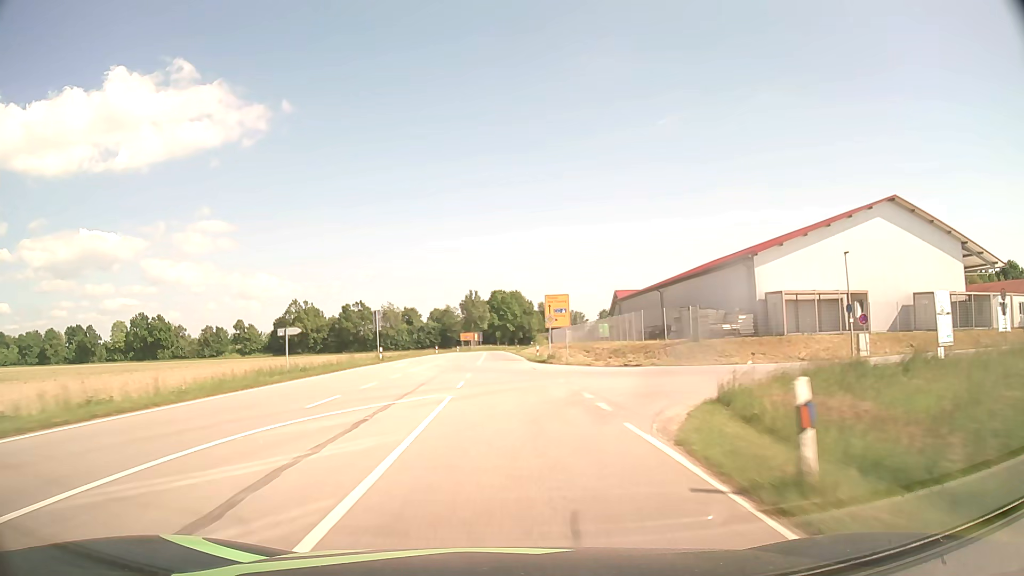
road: tertiary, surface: asphalt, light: Day
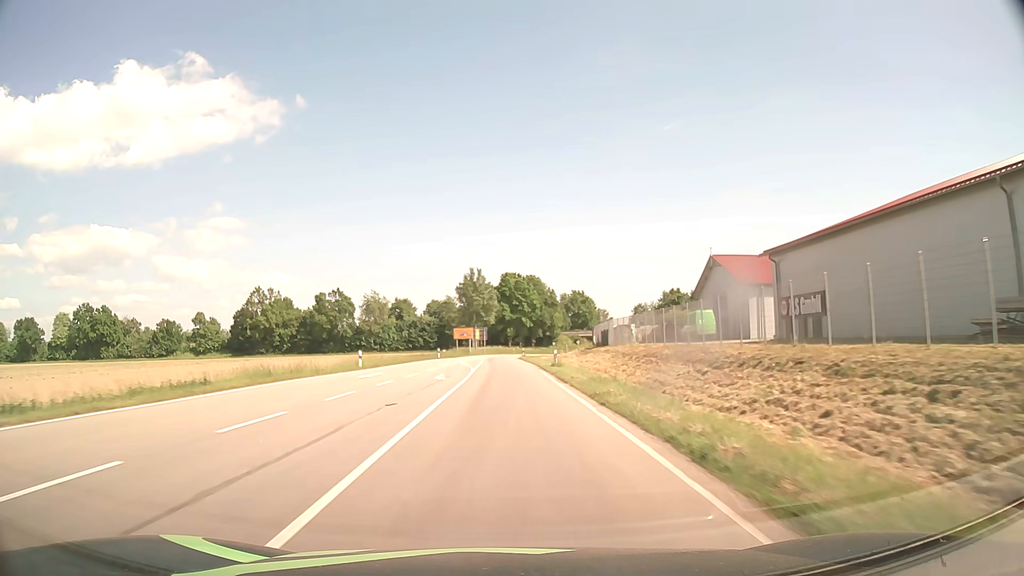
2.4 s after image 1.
(-0.4, +51.4) m; -1°
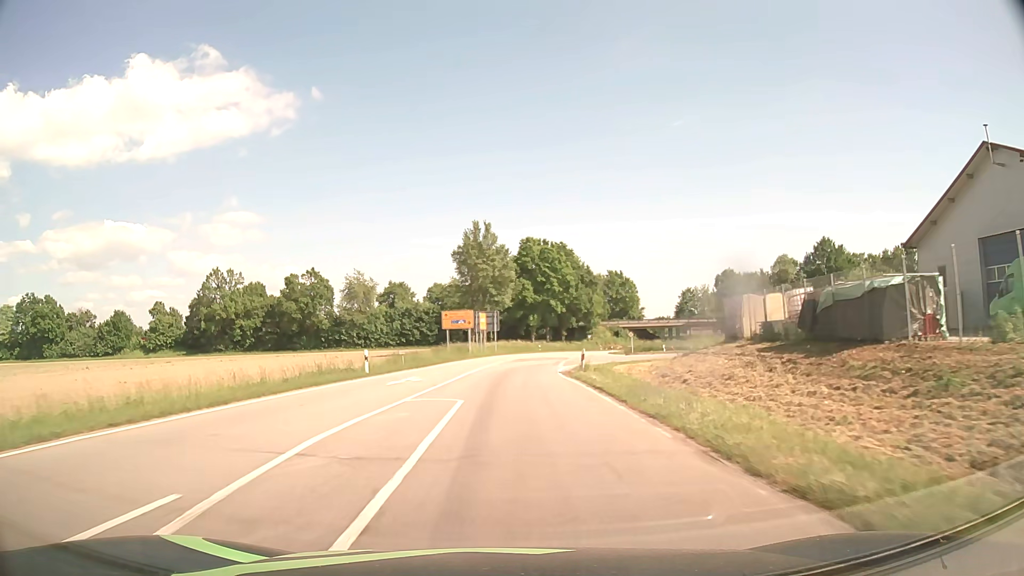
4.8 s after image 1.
(-0.6, +42.4) m; -1°
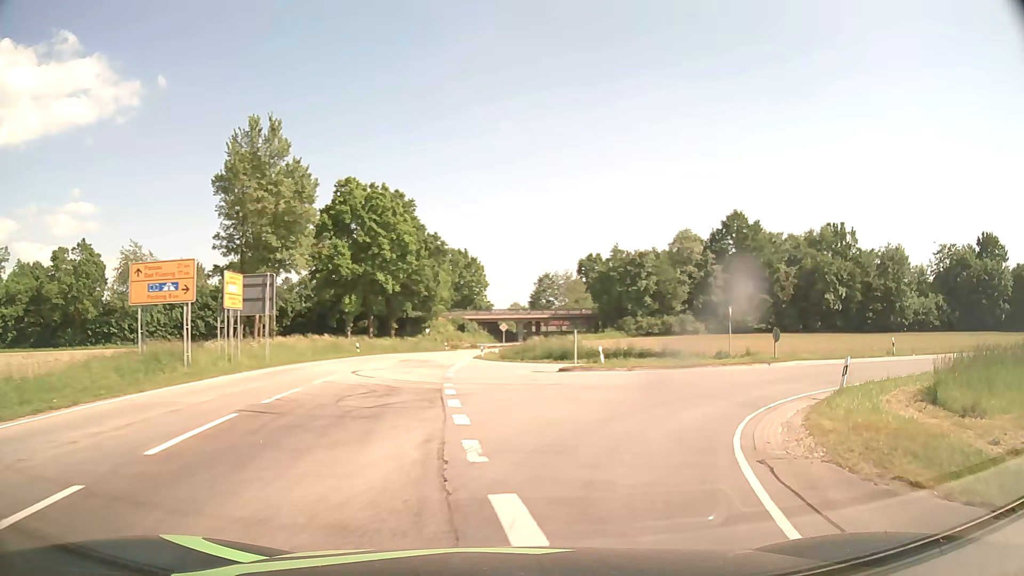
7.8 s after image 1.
(+1.4, +36.7) m; +13°
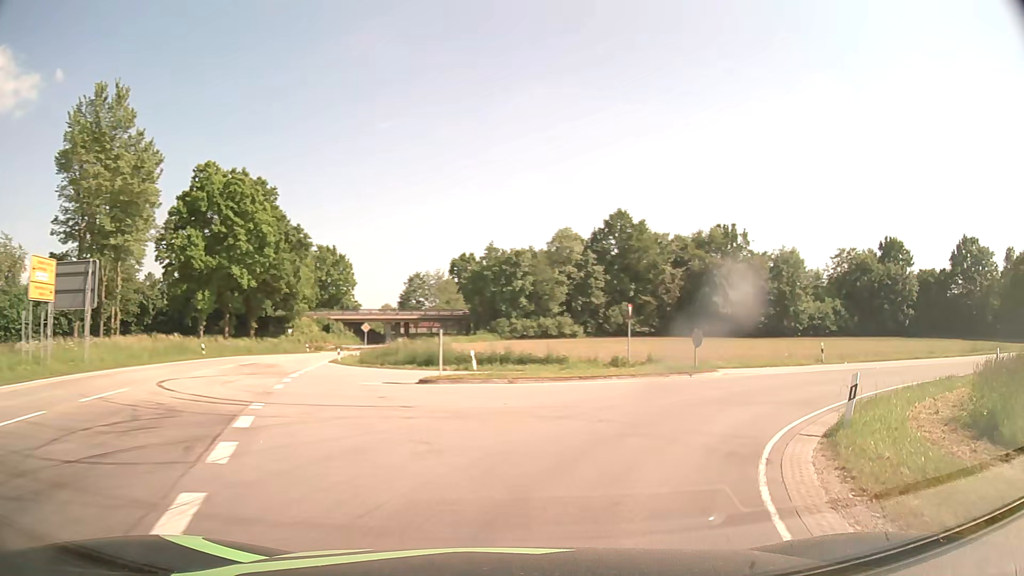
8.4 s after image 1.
(+0.5, +6.0) m; +11°
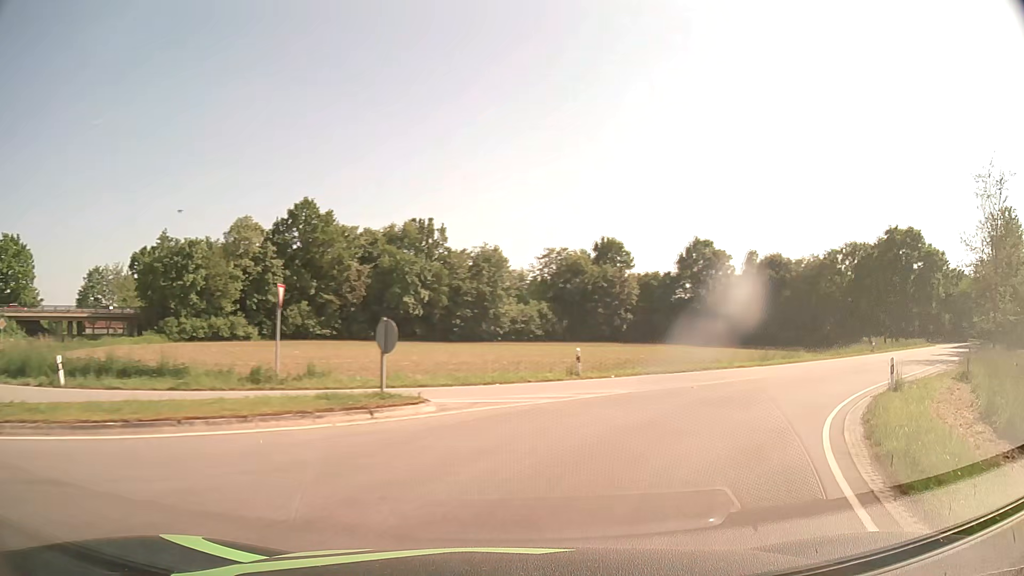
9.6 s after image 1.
(+2.5, +11.4) m; +26°
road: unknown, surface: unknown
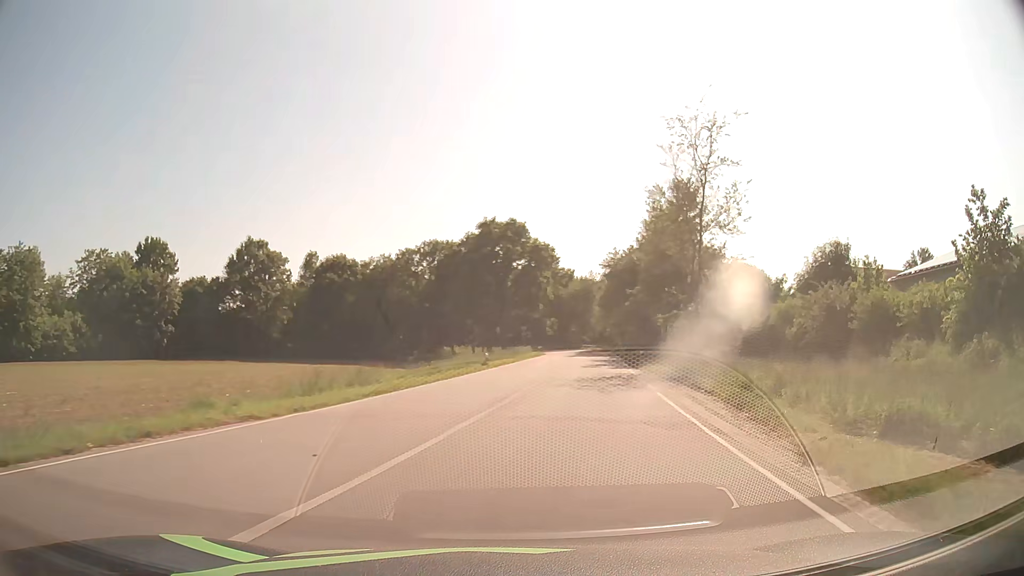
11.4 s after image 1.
(+7.0, +18.0) m; +38°
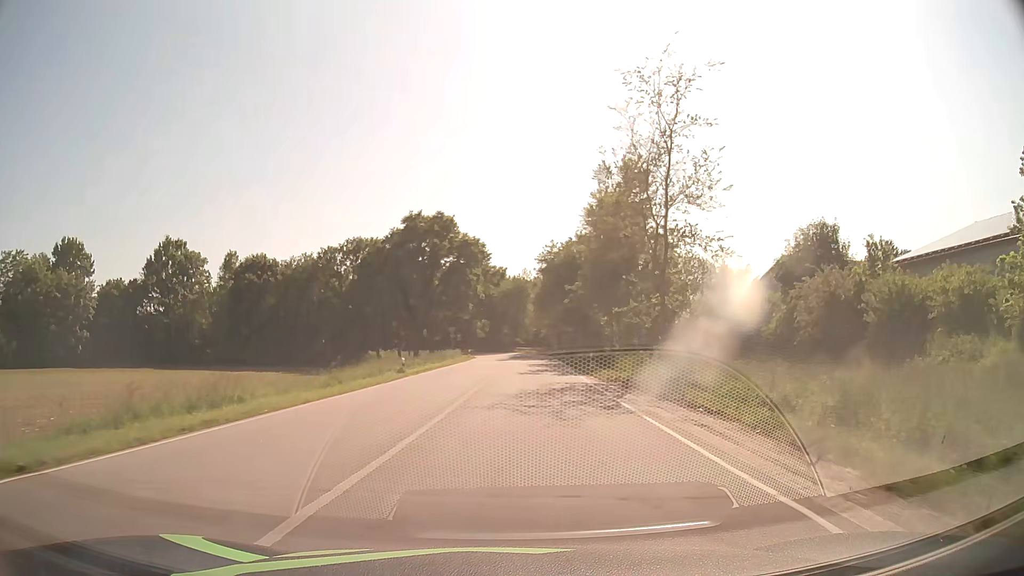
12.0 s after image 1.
(+0.5, +7.7) m; +7°
(0, +10) (+1, +20) (+1, +30) (+2, +40) (+2, +50) (+3, +60) (+3, +70) (+3, +80) (+3, +90) (+1, +100) m
